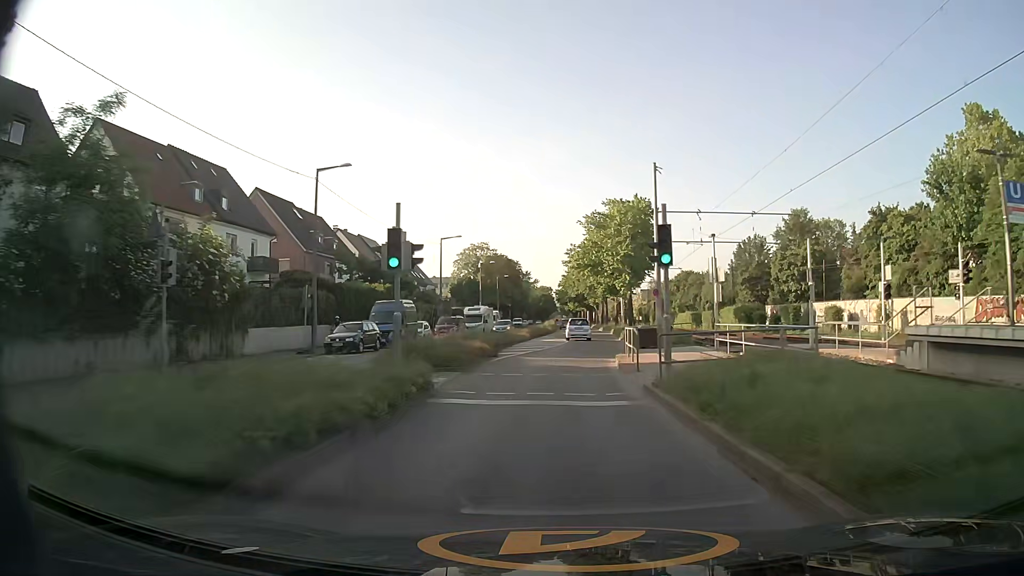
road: secondary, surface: asphalt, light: Day
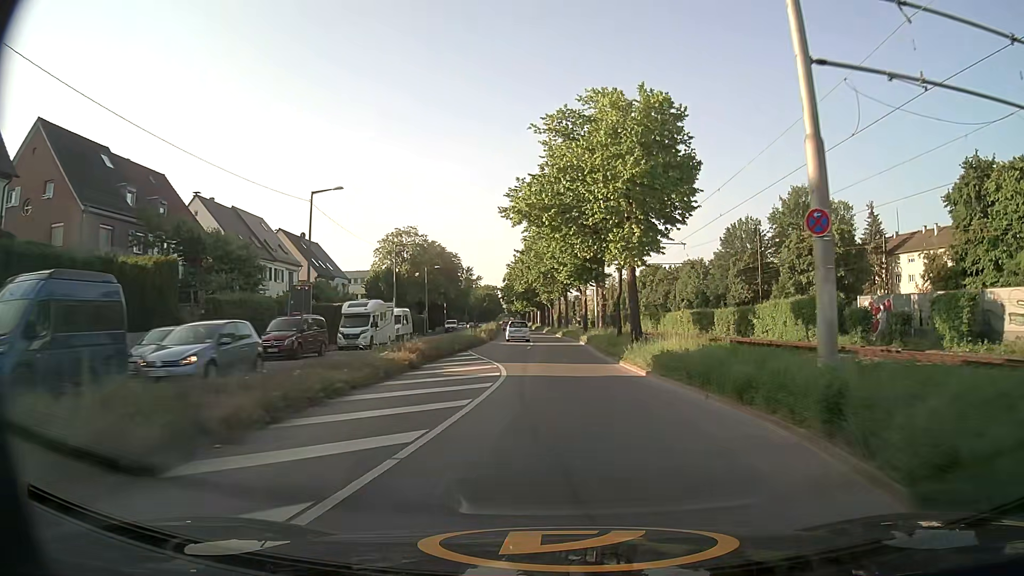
(+0.7, +26.4) m; +4°
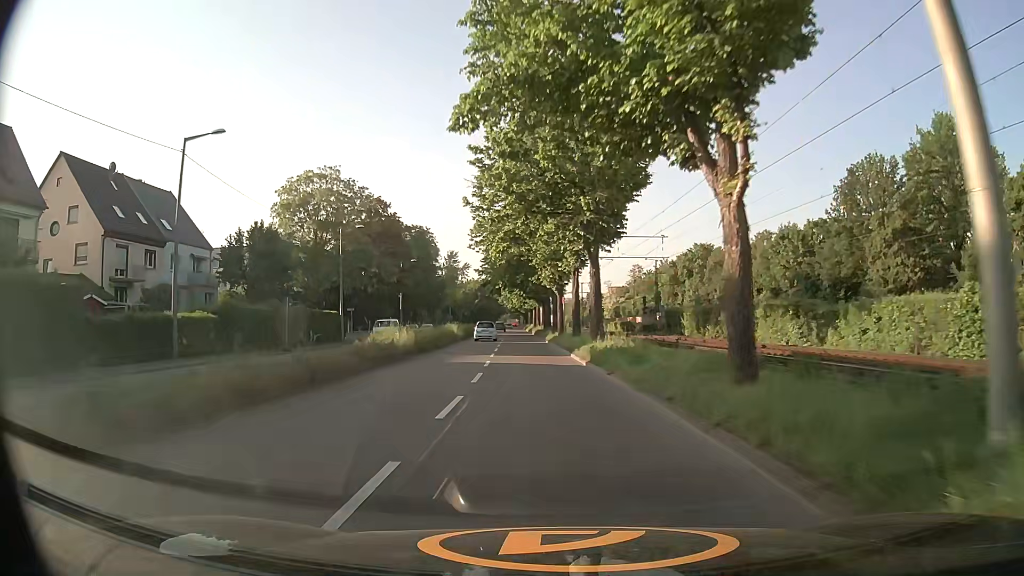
(-0.1, +44.7) m; -1°
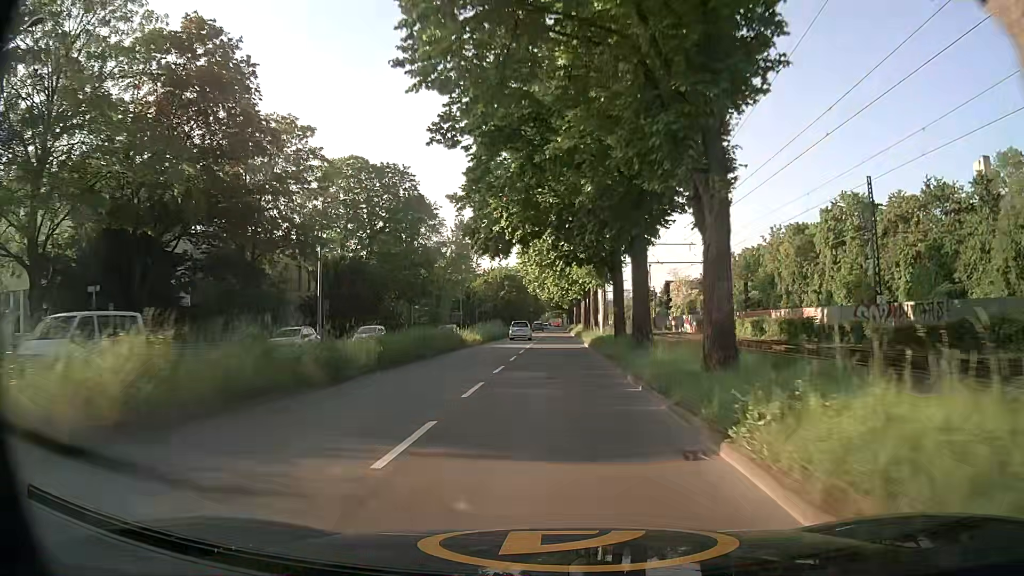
(-2.0, +45.5) m; -4°
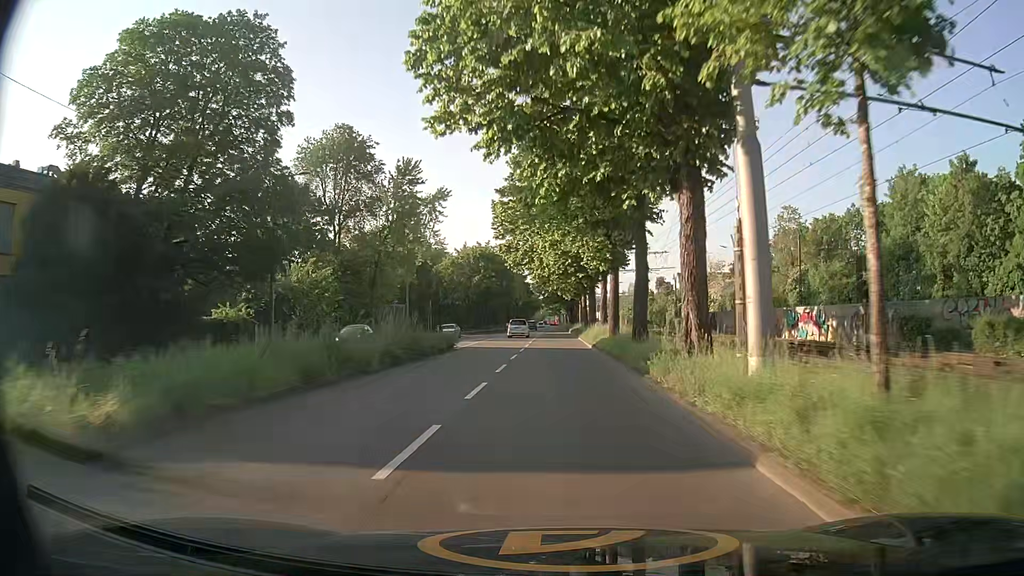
(+0.2, +36.4) m; 0°
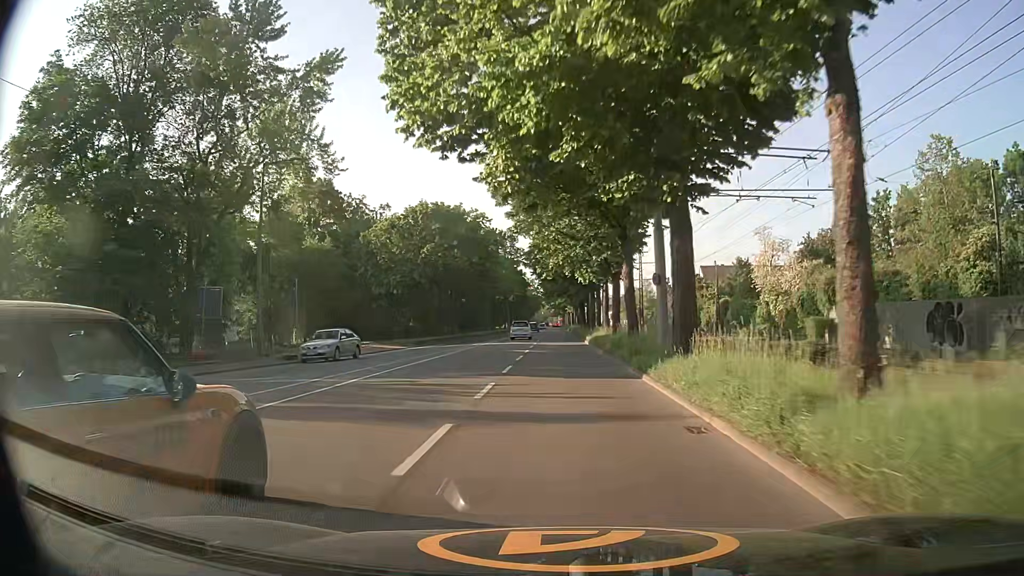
(+0.1, +35.9) m; 0°
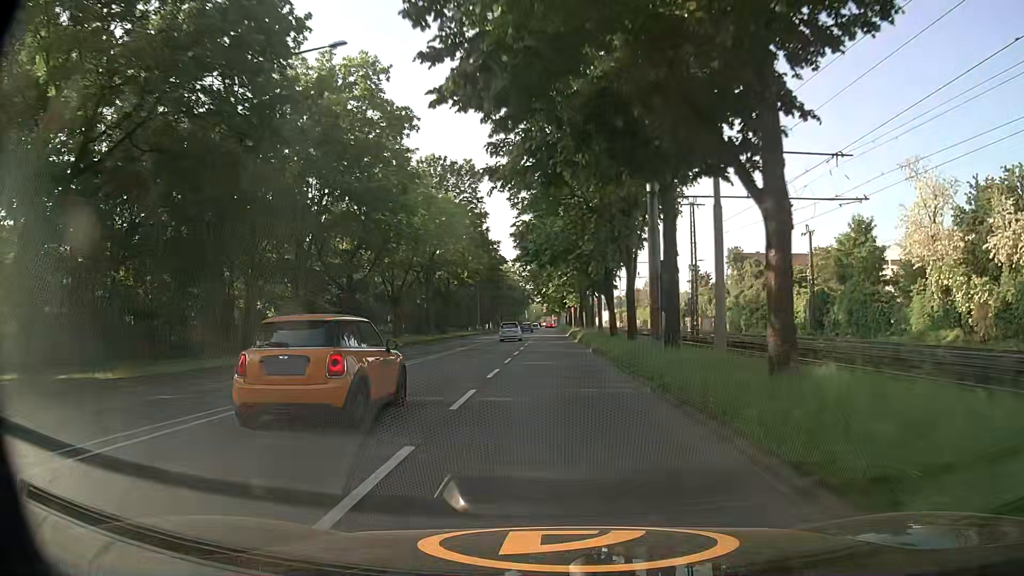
(0.0, +44.2) m; +1°
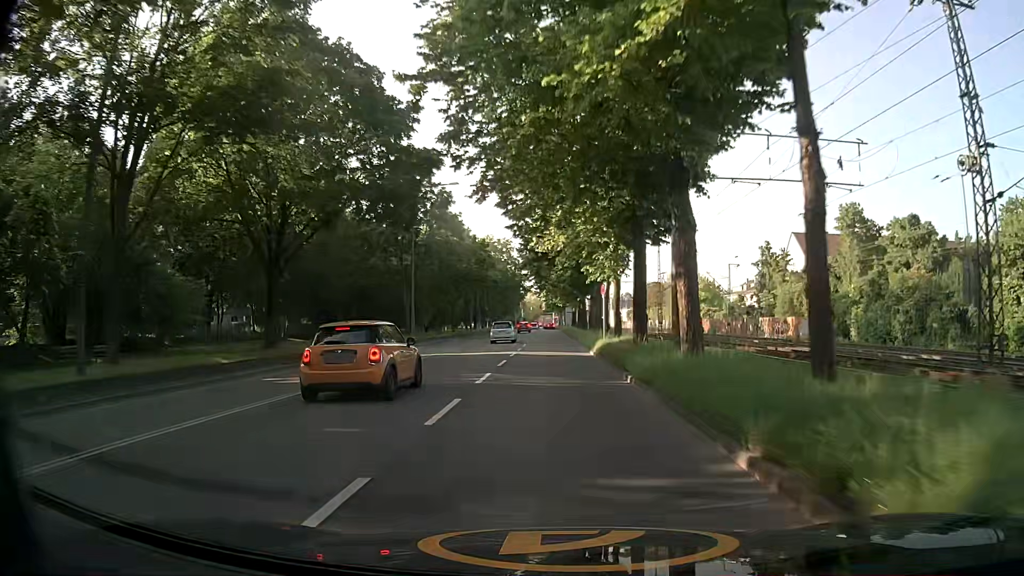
(-0.4, +44.4) m; 0°
(0, +10) (0, +20) (0, +30) (0, +40) (0, +50) (0, +60) (0, +70) (-1, +80) (-1, +90) (-1, +100) m
